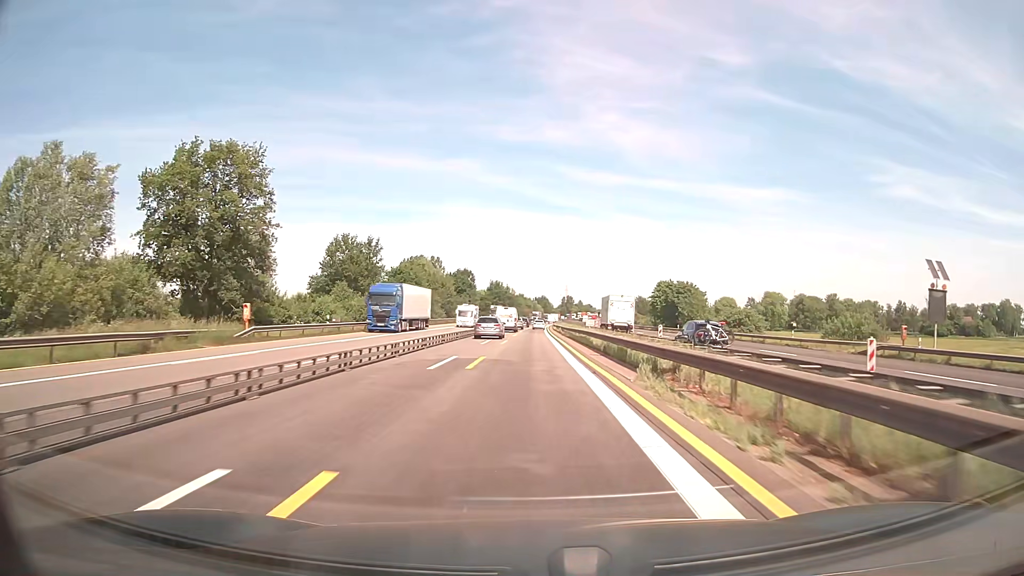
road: motorway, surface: asphalt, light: Day
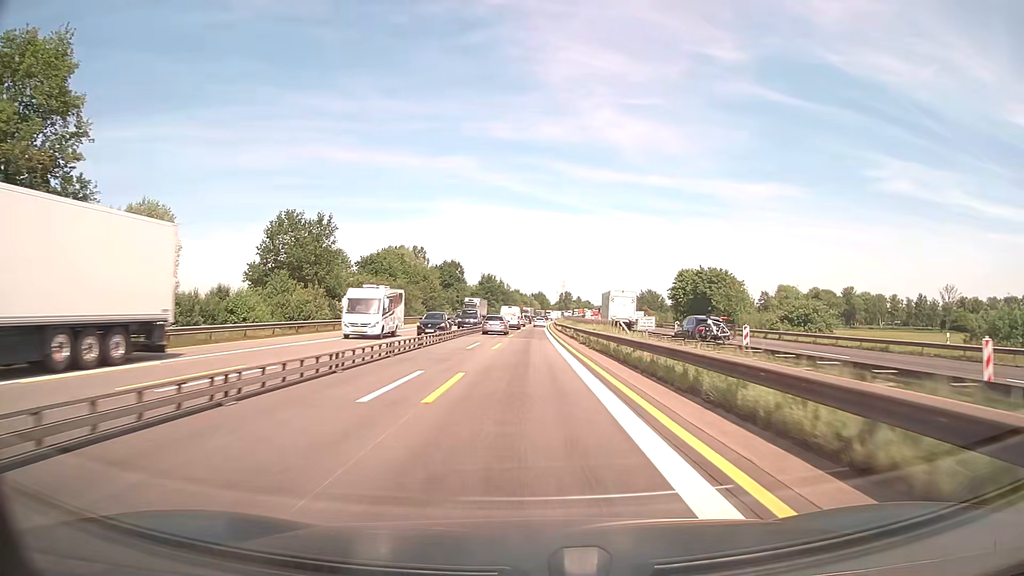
(+0.1, +25.0) m; 0°
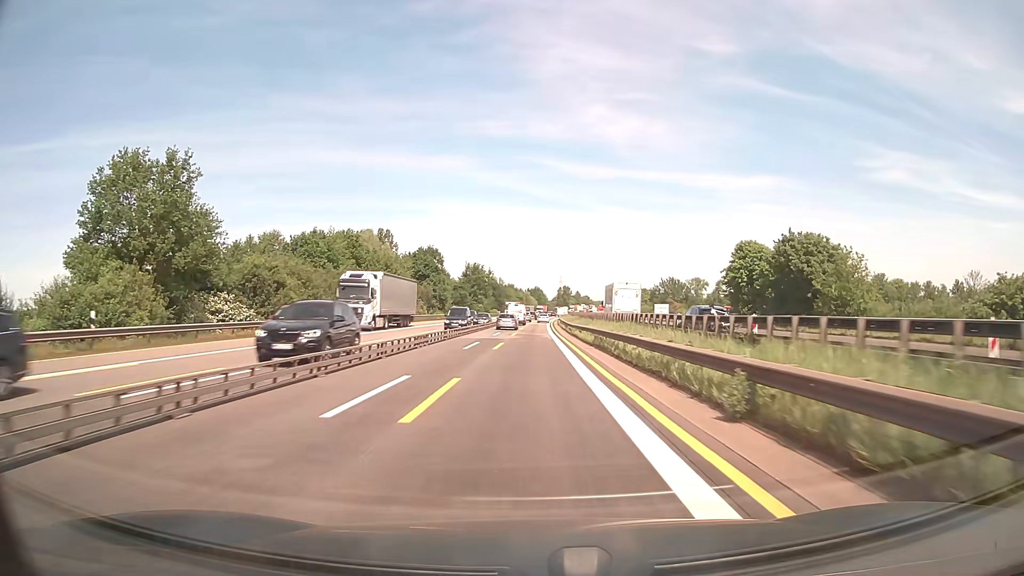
(0.0, +37.6) m; 0°
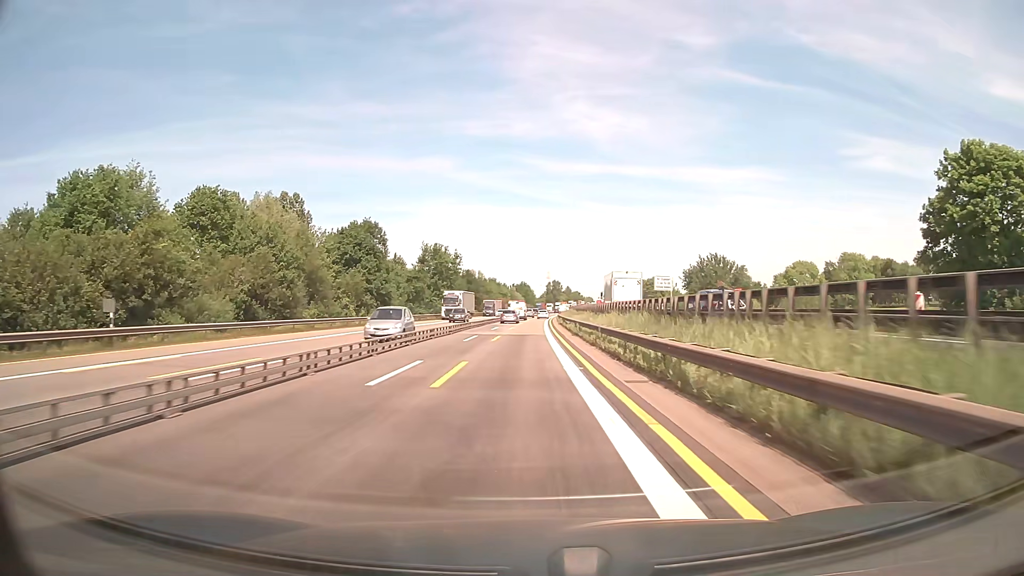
(+0.5, +50.3) m; +1°
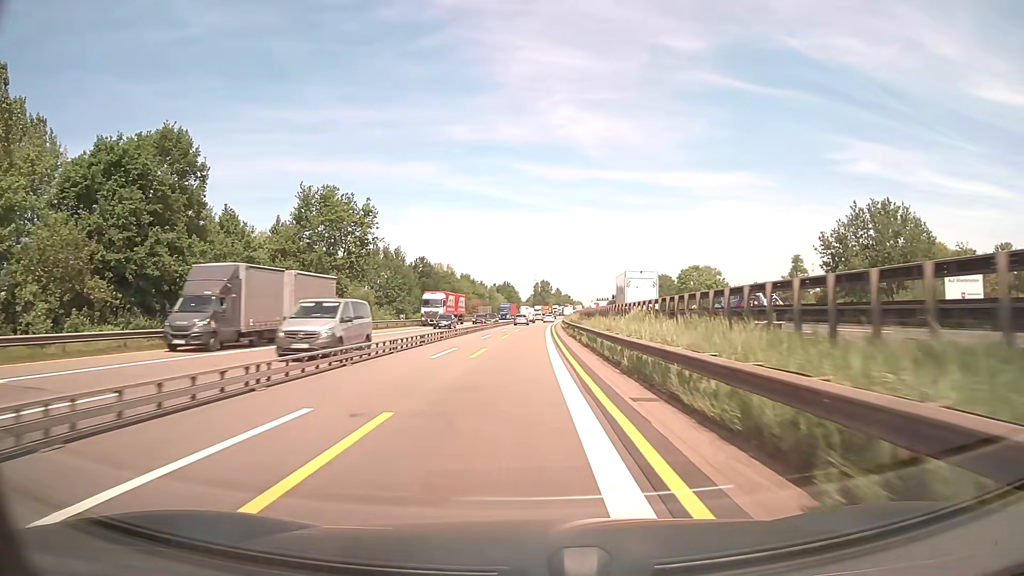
(+0.6, +62.6) m; +1°
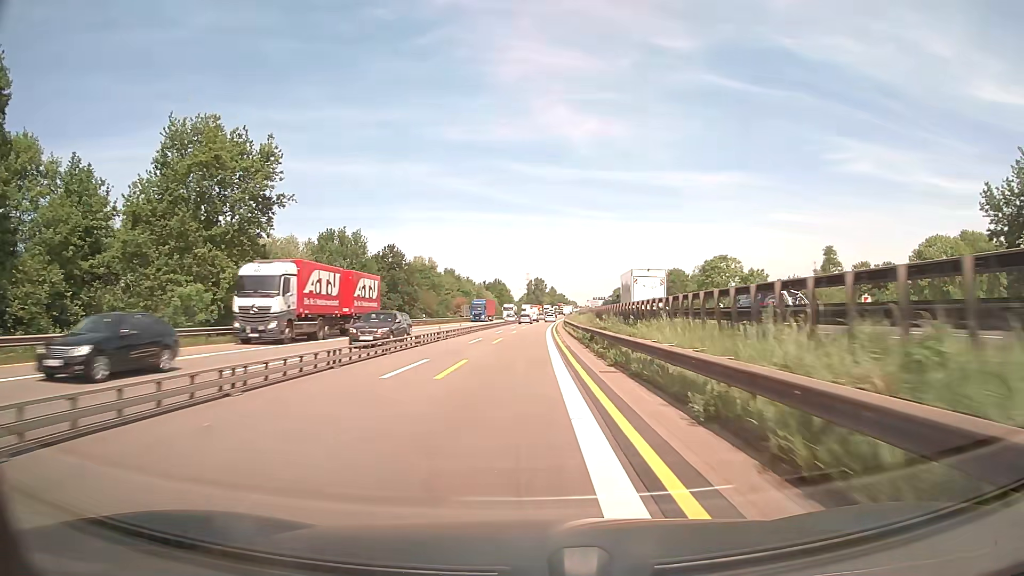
(+0.2, +25.0) m; +1°
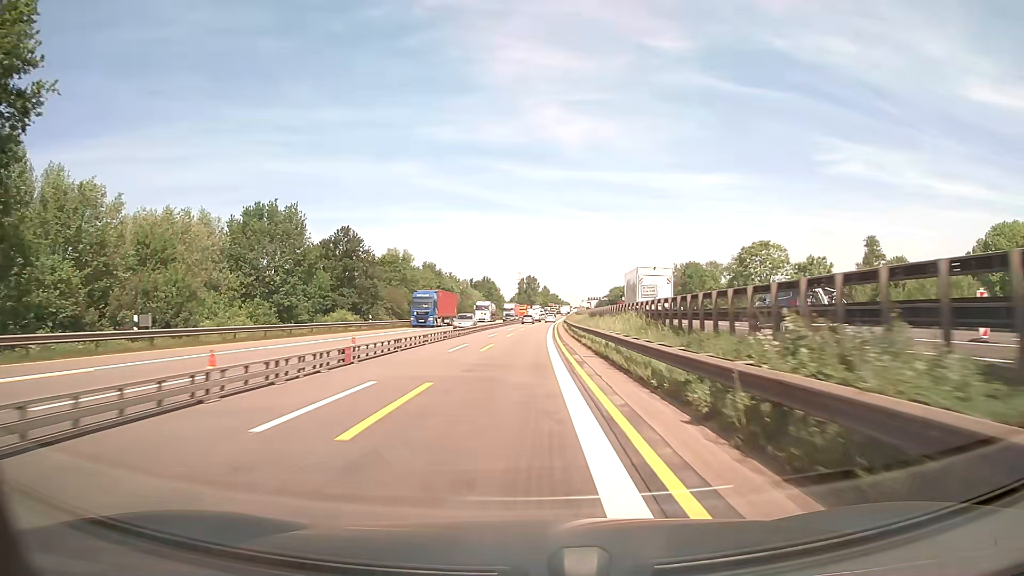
(+0.1, +25.0) m; +1°
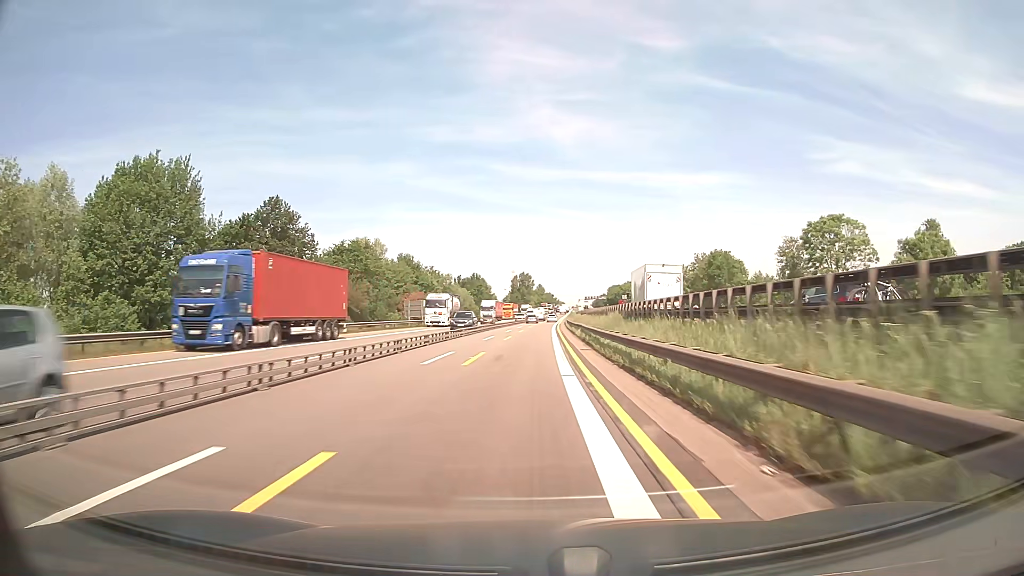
(+0.1, +24.9) m; 0°
(0, +10) (0, +20) (0, +30) (0, +40) (+1, +50) (+1, +60) (+1, +70) (+2, +80) (+2, +90) (+3, +100) m
